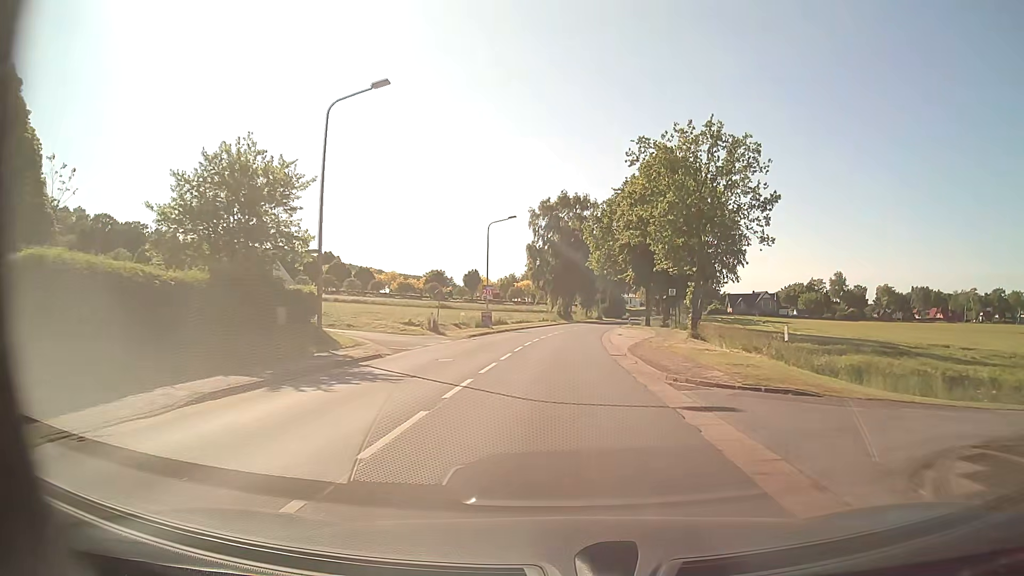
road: tertiary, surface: asphalt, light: Day
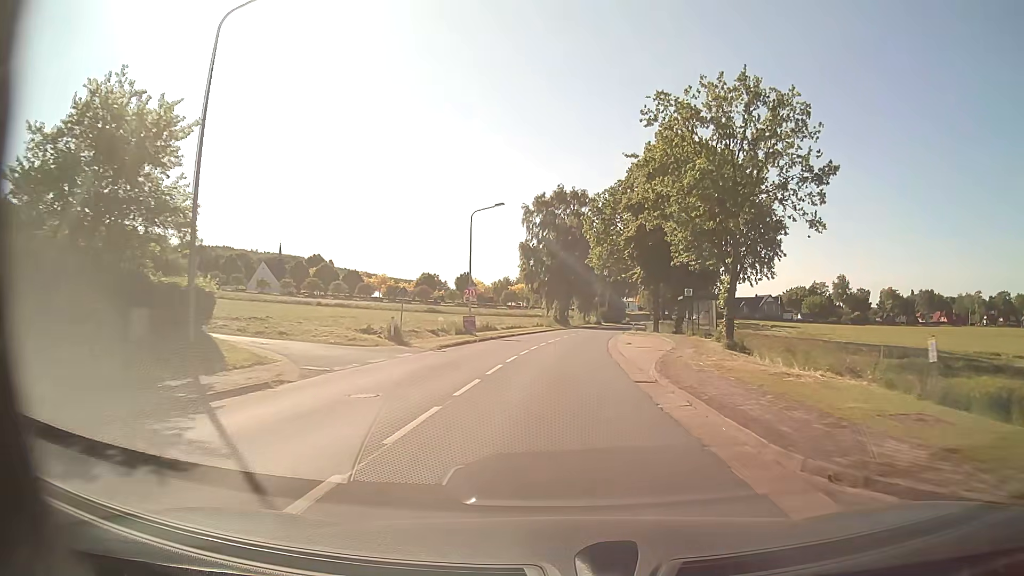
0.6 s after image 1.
(0.0, +8.2) m; 0°
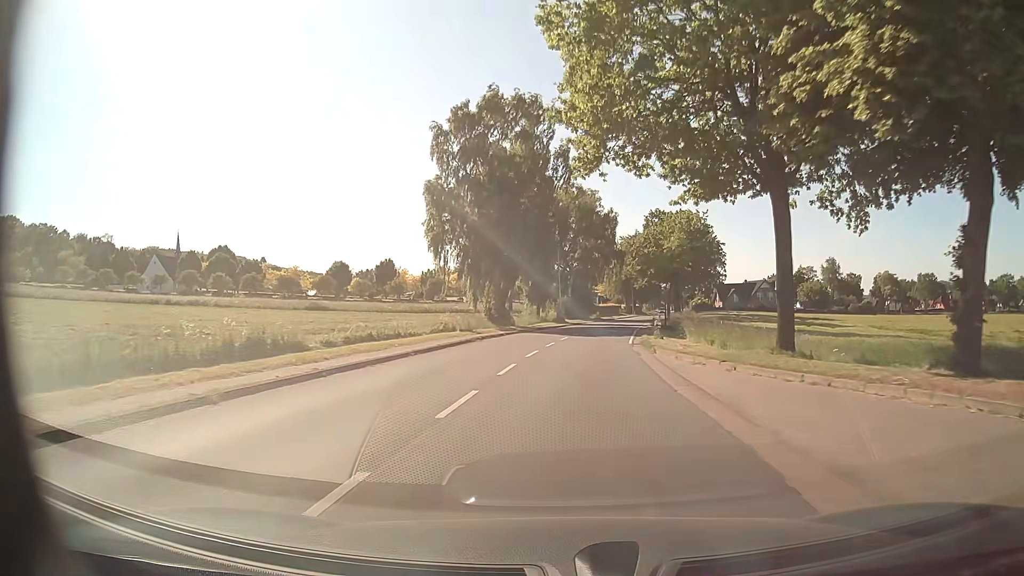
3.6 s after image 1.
(+1.3, +40.8) m; +4°
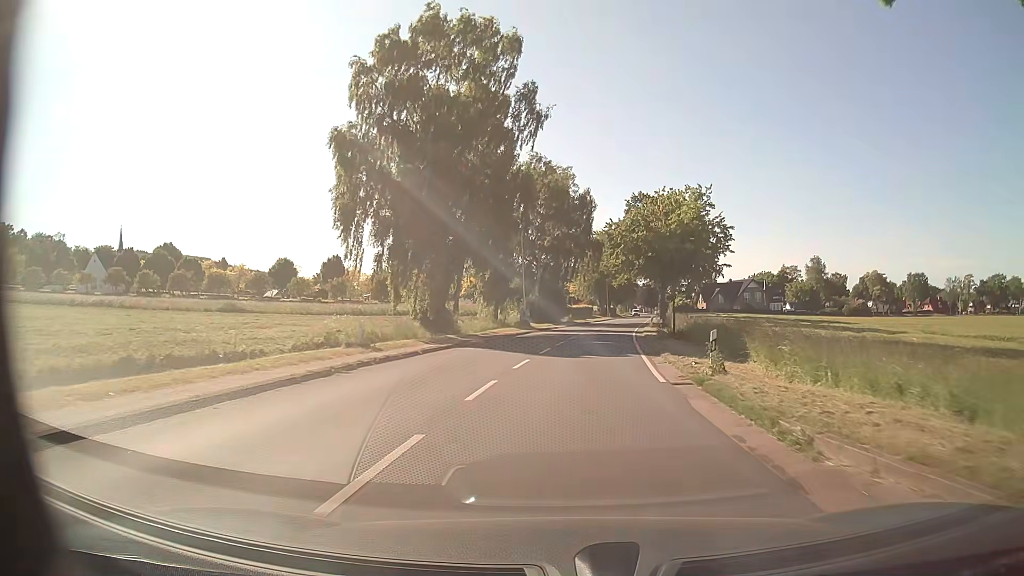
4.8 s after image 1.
(+0.4, +16.2) m; +2°
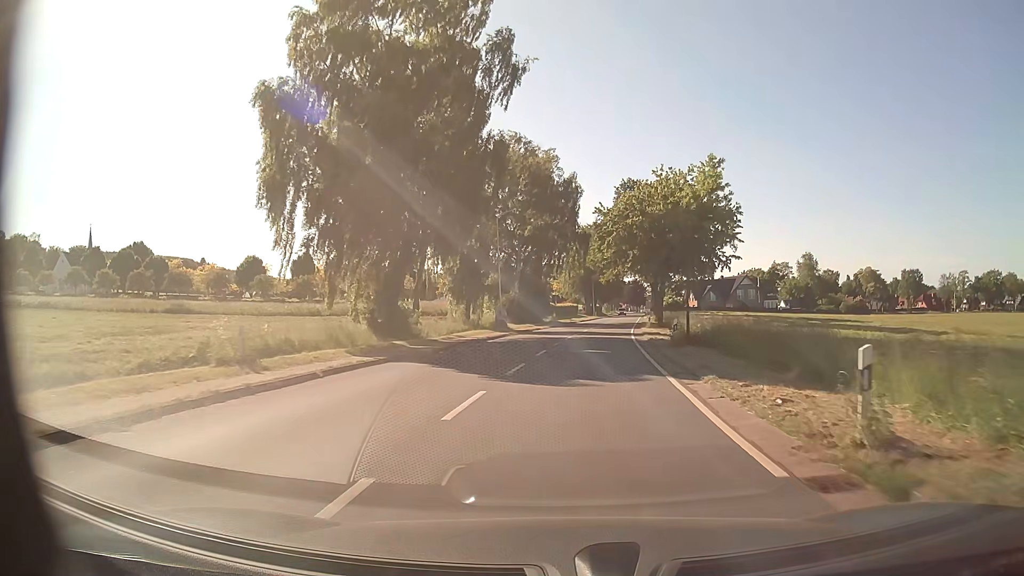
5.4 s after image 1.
(+0.2, +8.1) m; +2°
